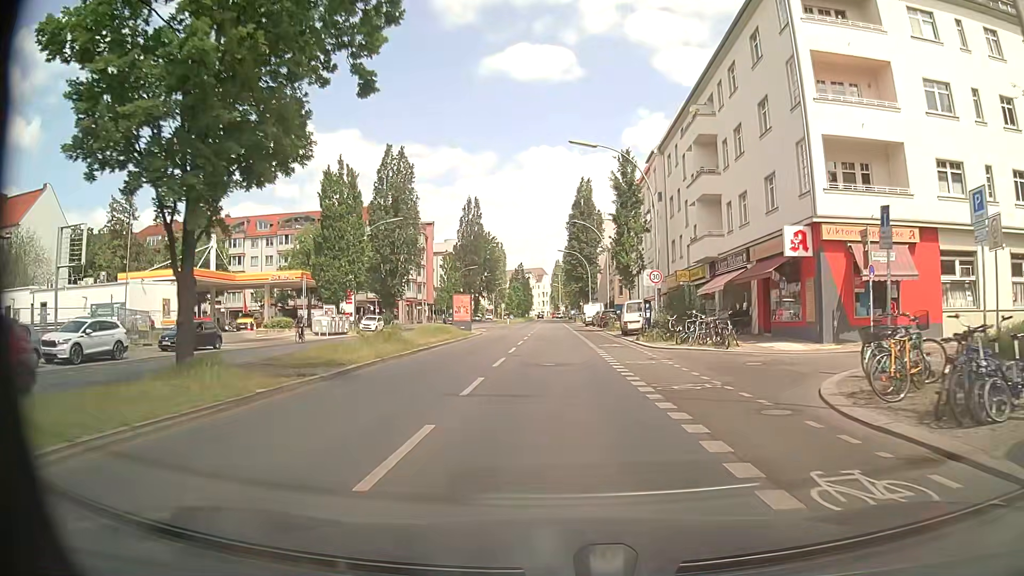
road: secondary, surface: asphalt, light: Day
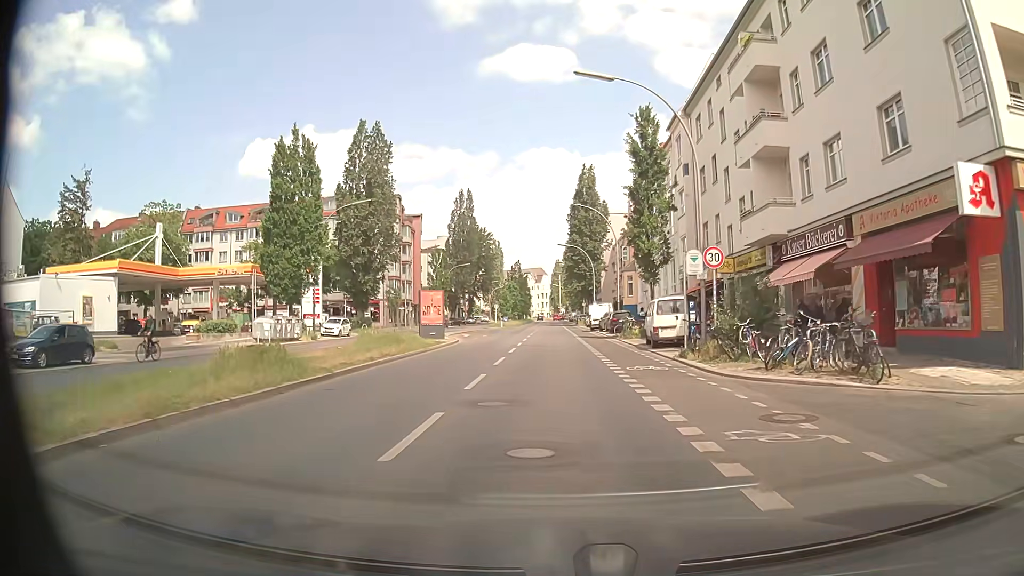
(0.0, +11.0) m; 0°
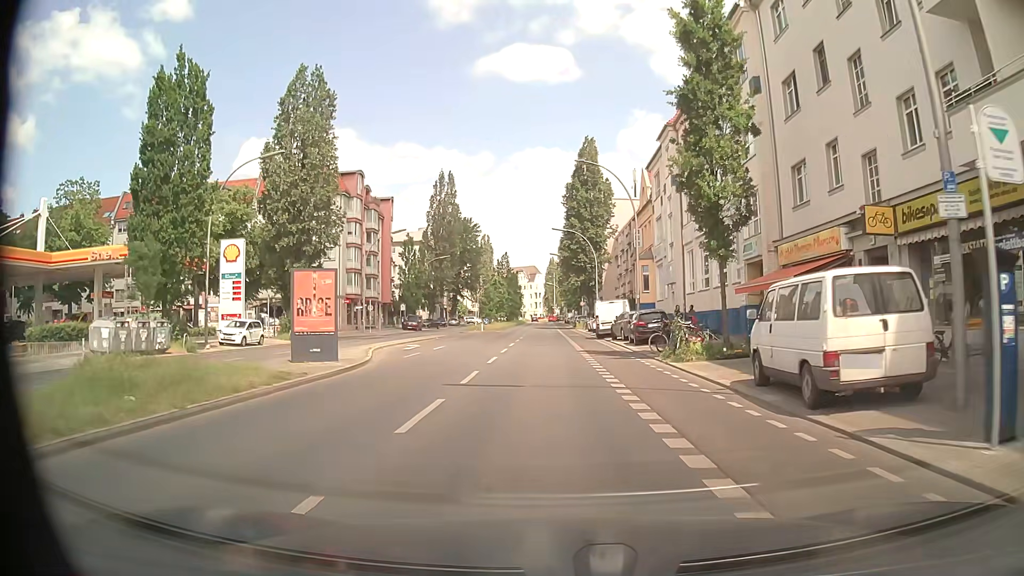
(-0.1, +16.6) m; 0°
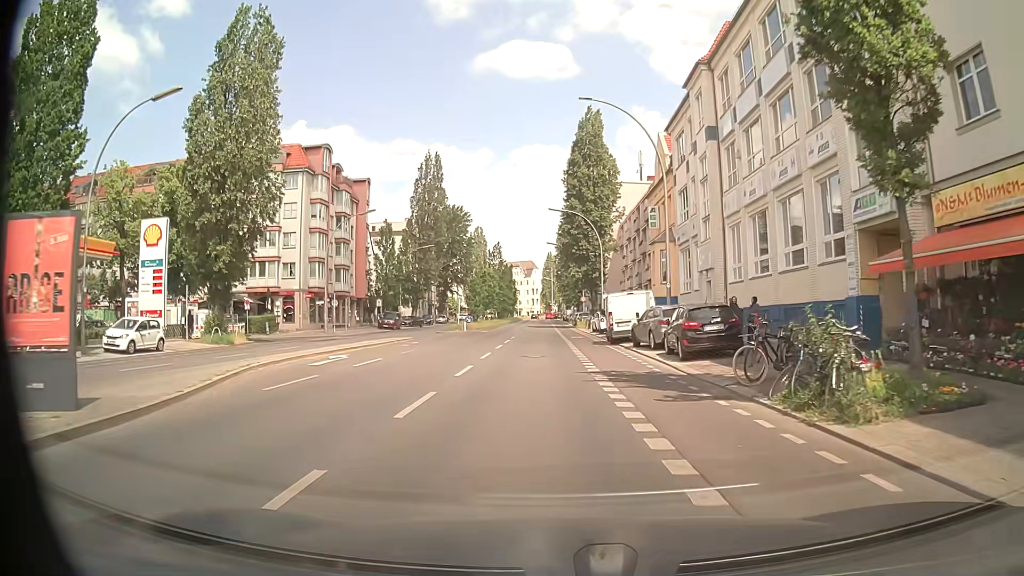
(+0.1, +11.2) m; 0°
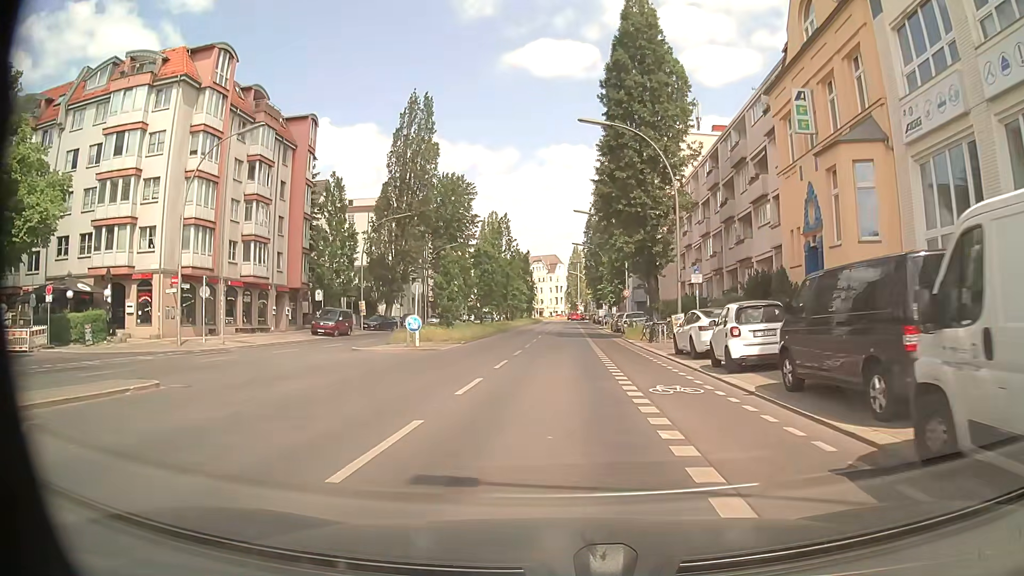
(-0.1, +27.5) m; -2°
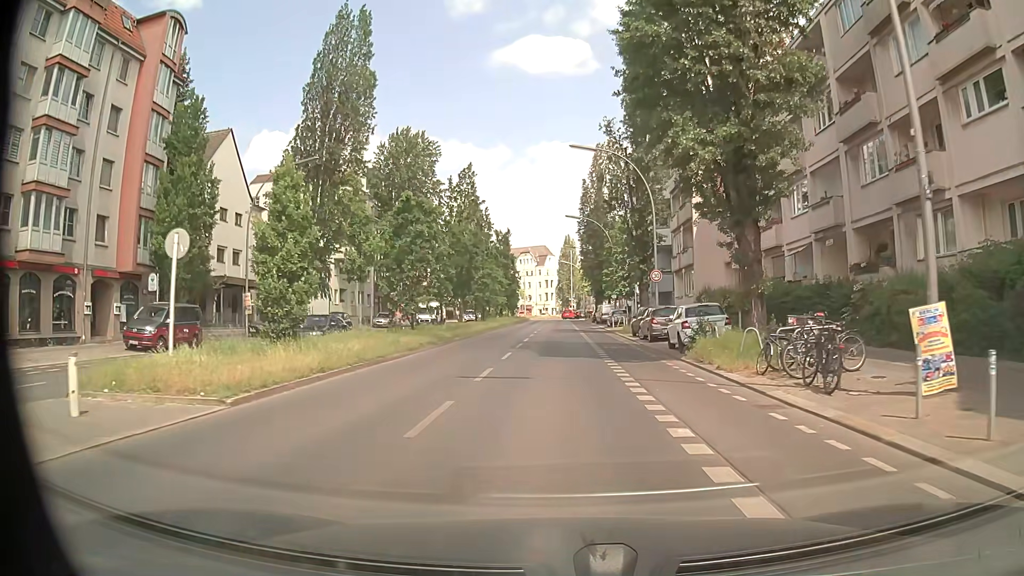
(+0.2, +22.3) m; +1°
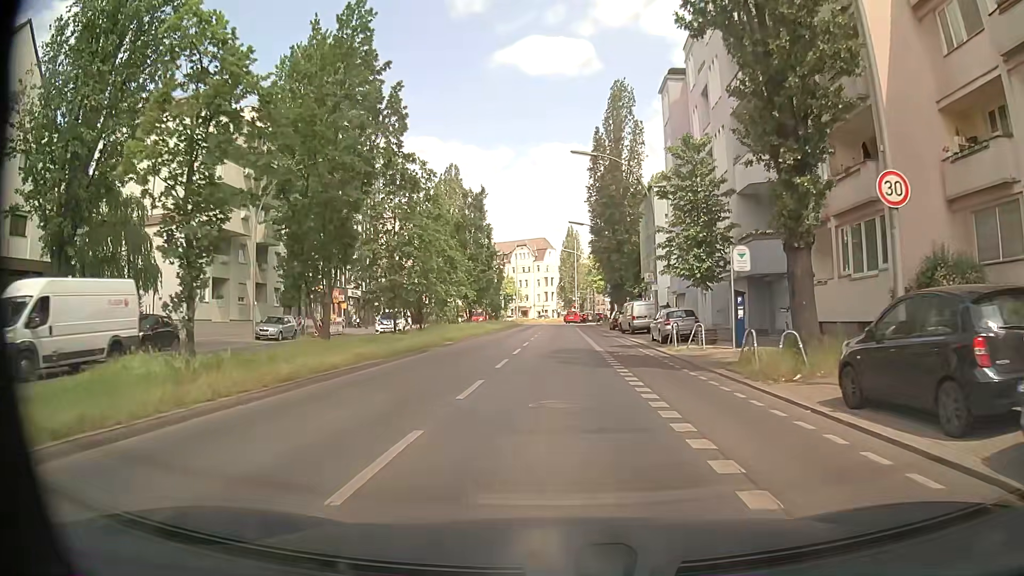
(-0.1, +26.9) m; -1°
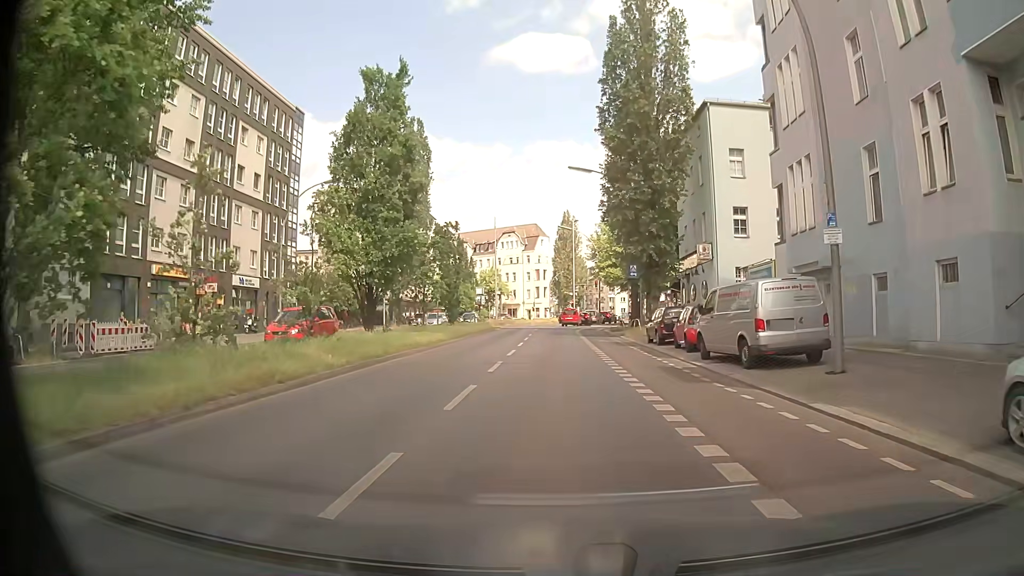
(+0.3, +25.3) m; +2°
(0, +10) (0, +20) (-1, +30) (-1, +40) (-1, +50) (-1, +60) (0, +70) (+1, +80) (+4, +90) (+7, +99) m
